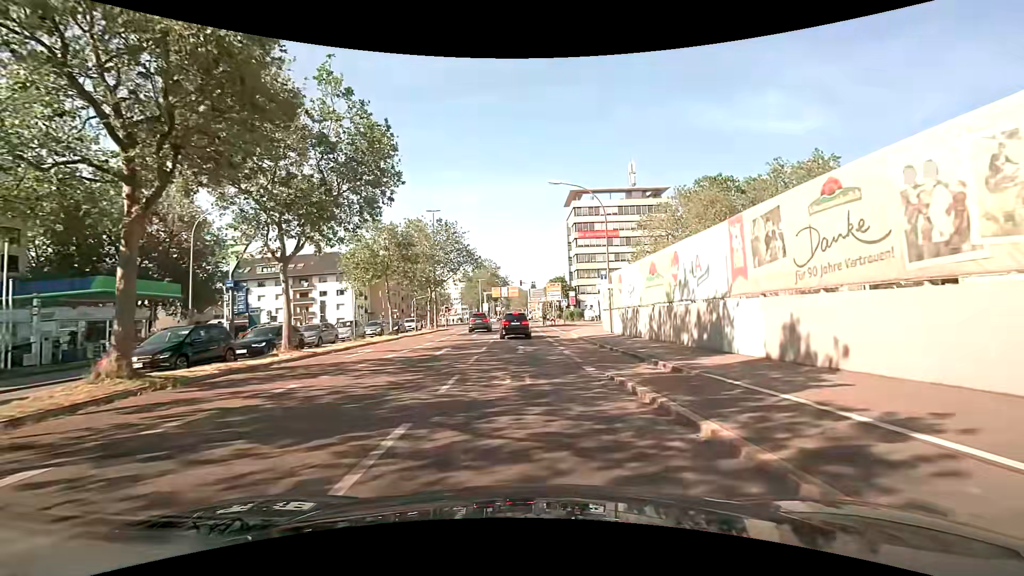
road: secondary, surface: asphalt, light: Day
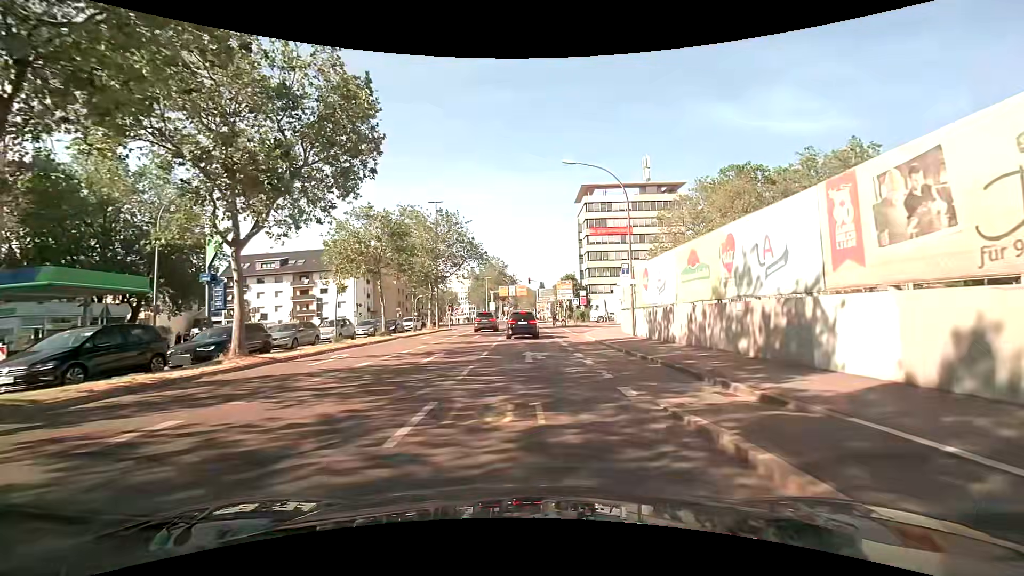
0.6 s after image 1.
(-0.1, +4.2) m; -2°
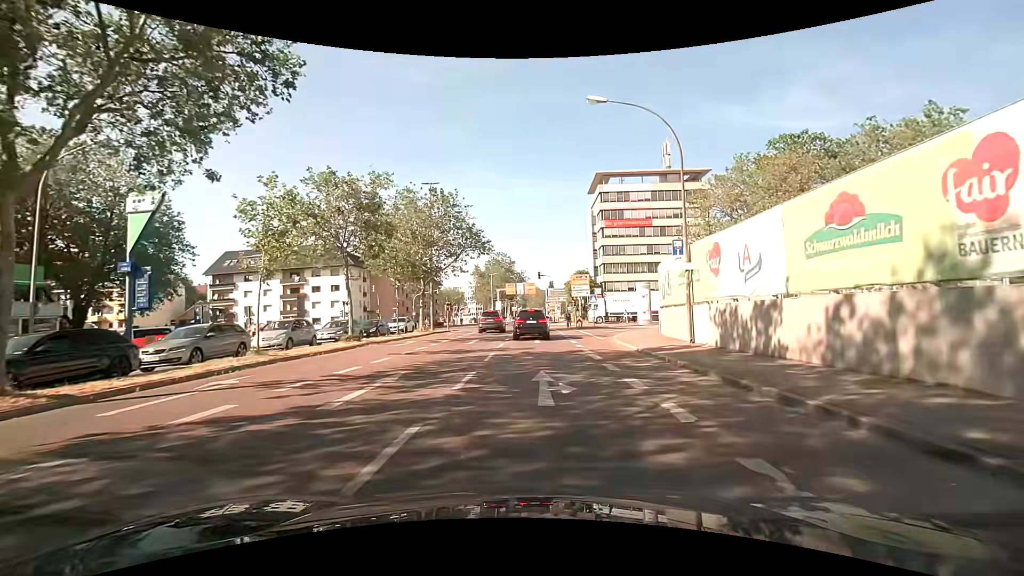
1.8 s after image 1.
(0.0, +8.0) m; -1°
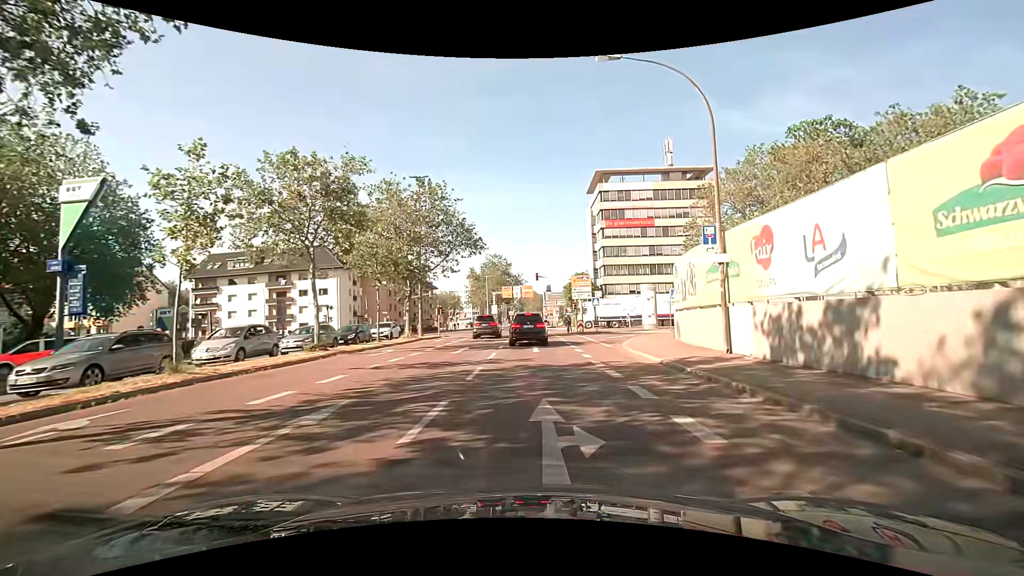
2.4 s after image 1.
(0.0, +3.7) m; 0°
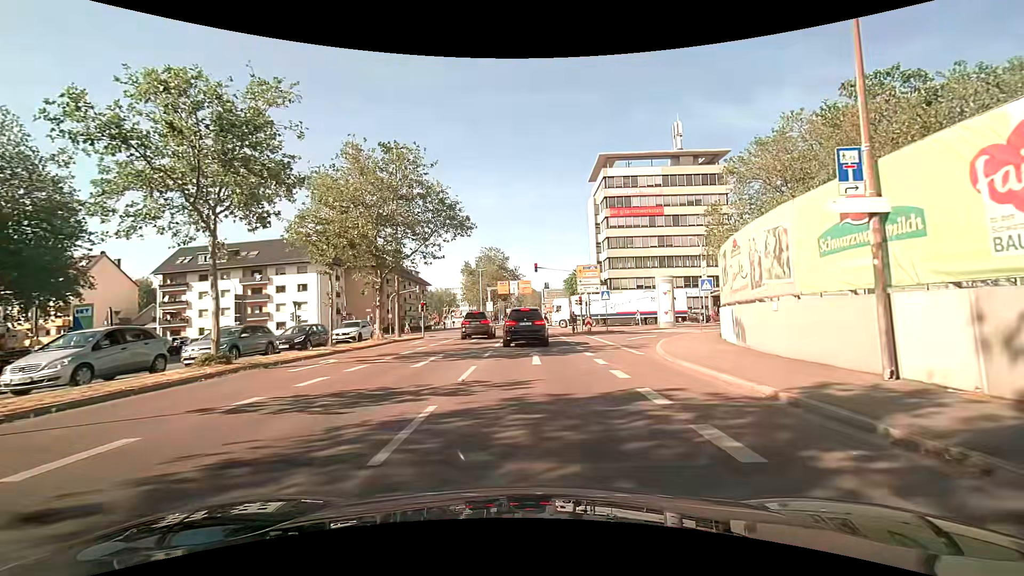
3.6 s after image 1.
(0.0, +6.9) m; +1°
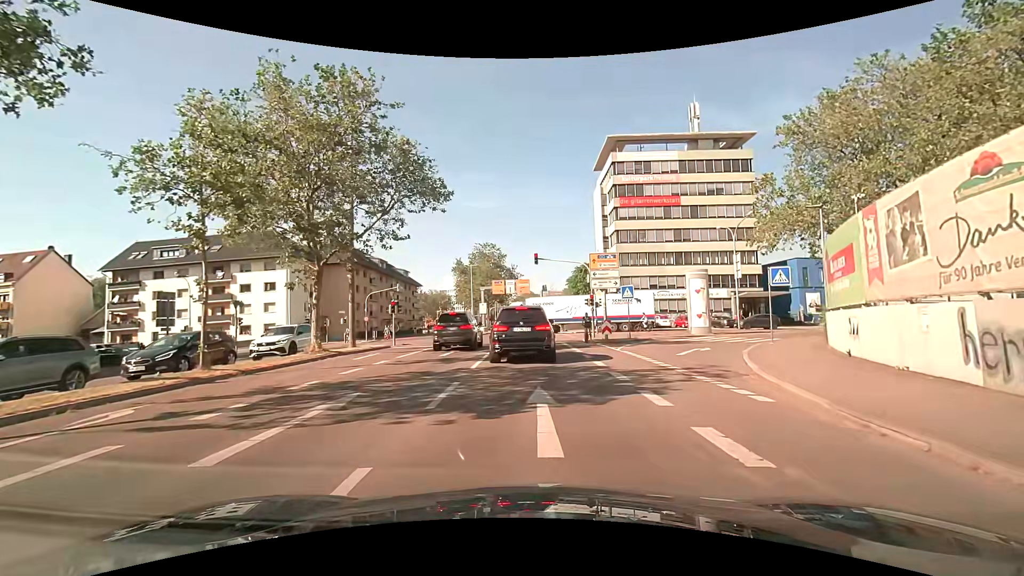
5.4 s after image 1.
(-0.1, +9.0) m; 0°
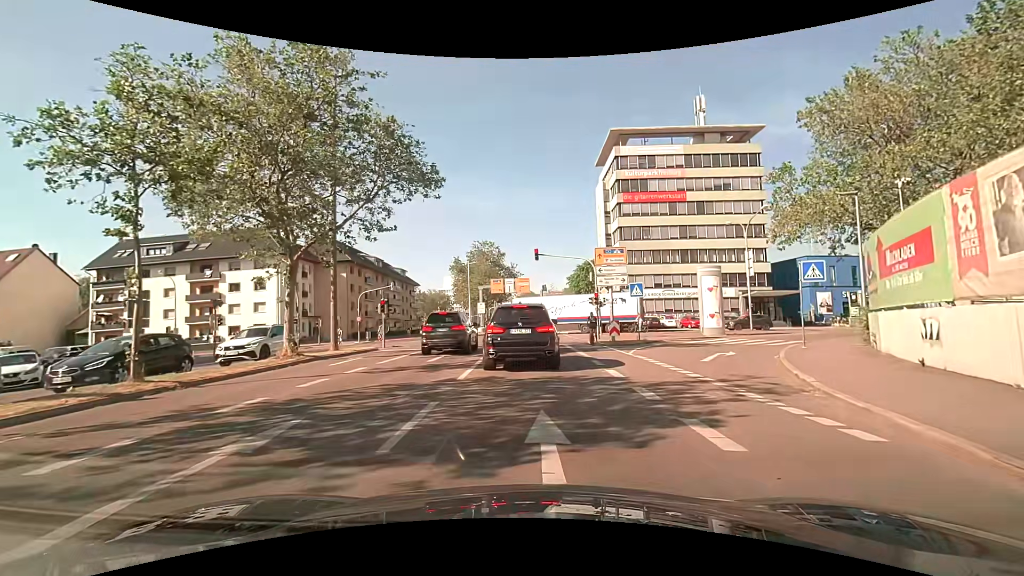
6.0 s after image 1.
(0.0, +2.4) m; +1°
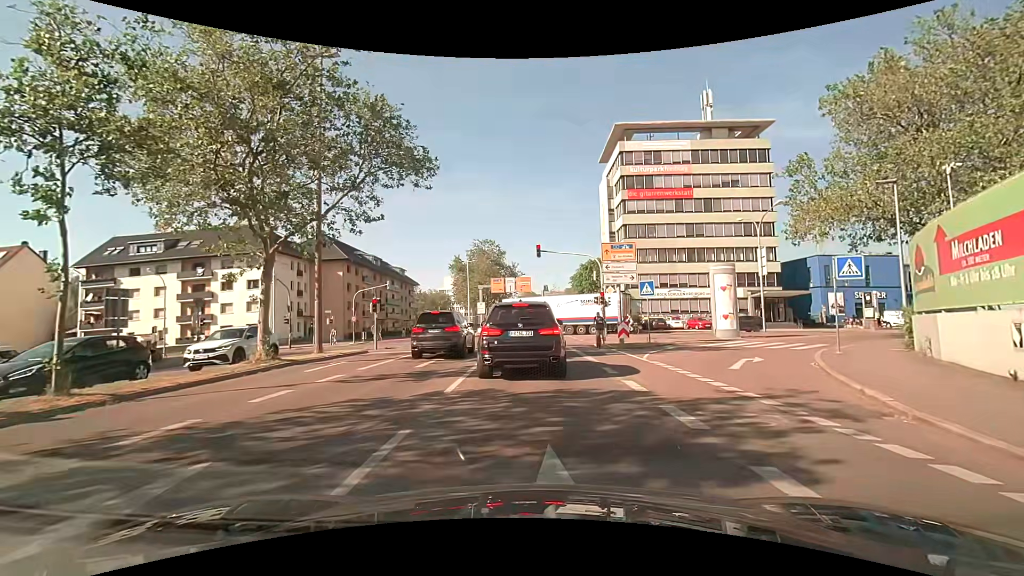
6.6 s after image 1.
(0.0, +1.9) m; -1°
